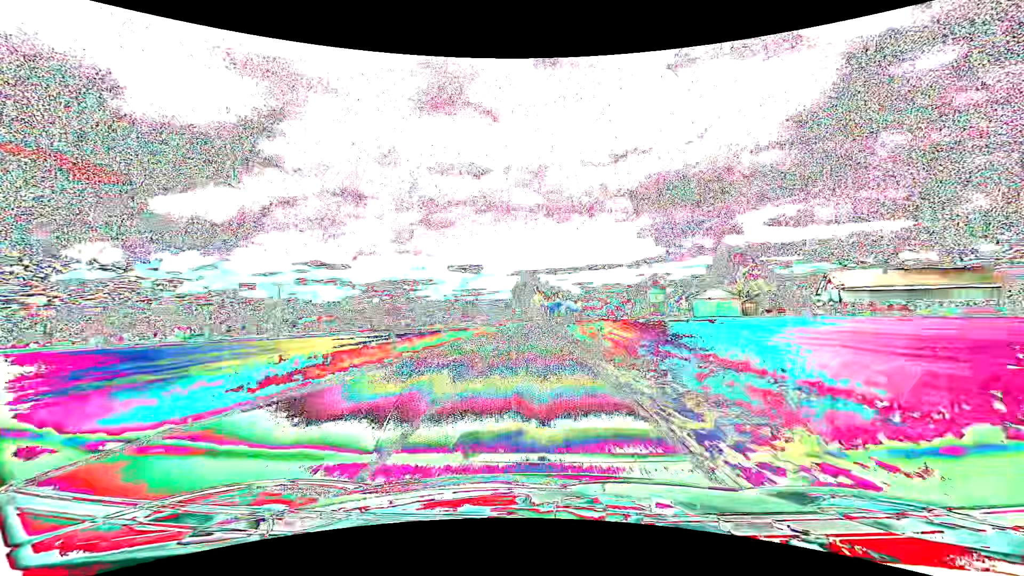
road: tertiary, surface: asphalt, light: Day
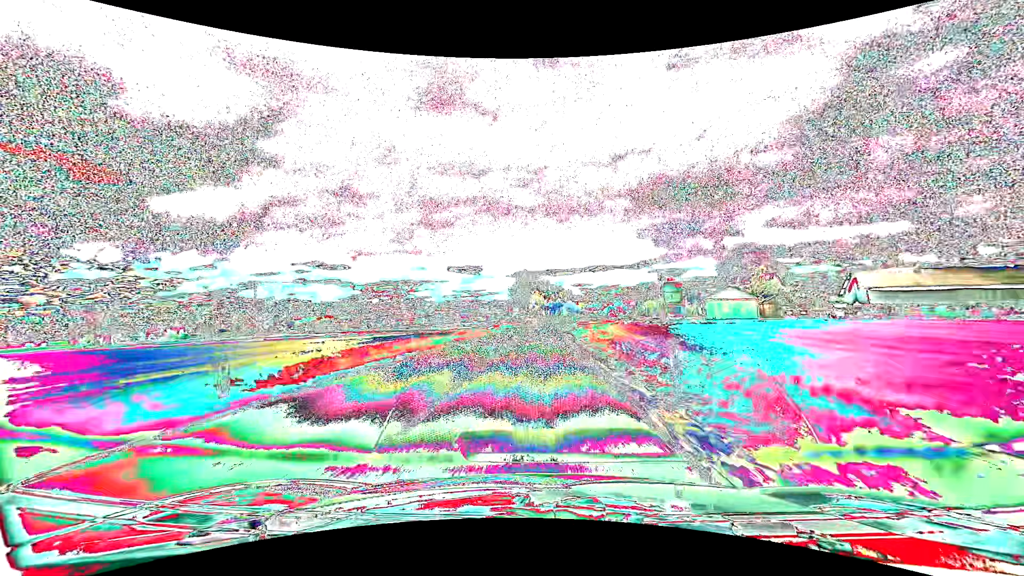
(0.0, +10.3) m; 0°
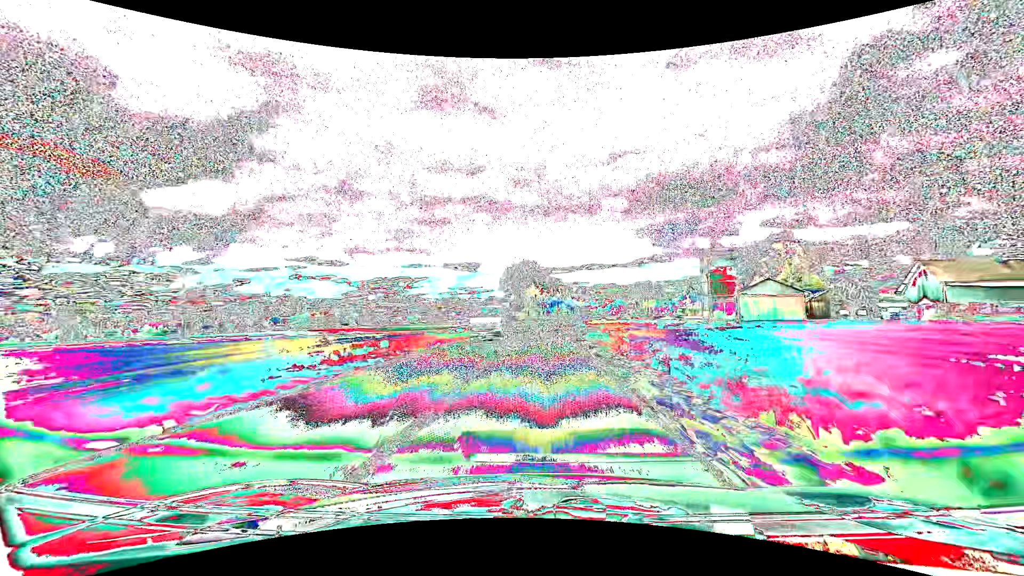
(0.0, +22.0) m; 0°
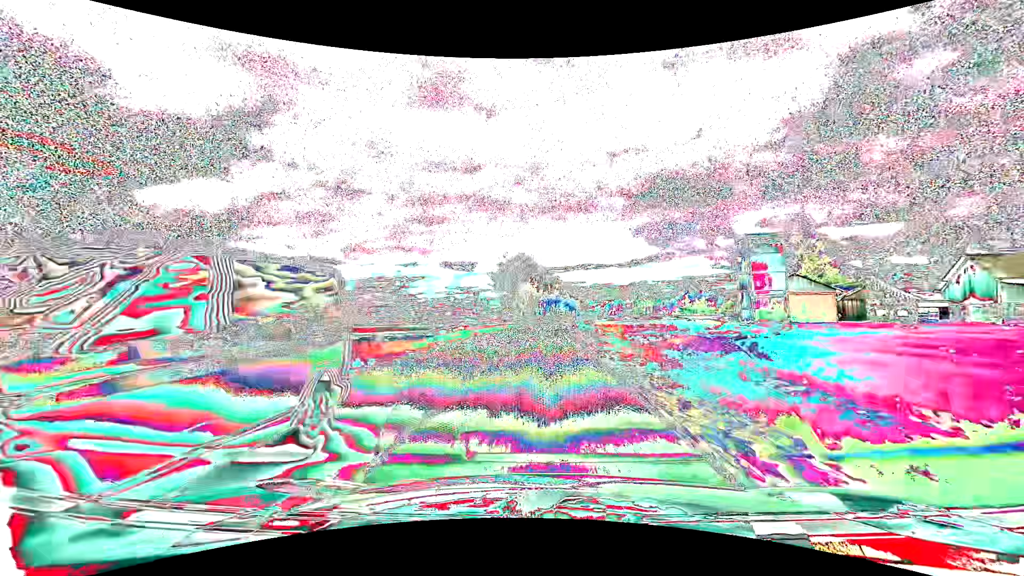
(0.0, +11.6) m; 0°
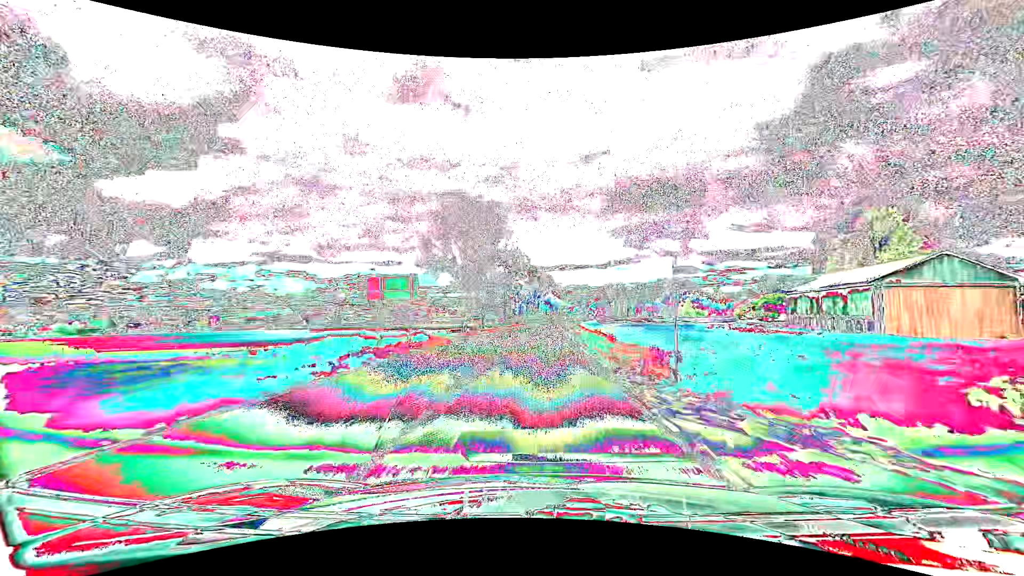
(+0.7, +37.2) m; +3°
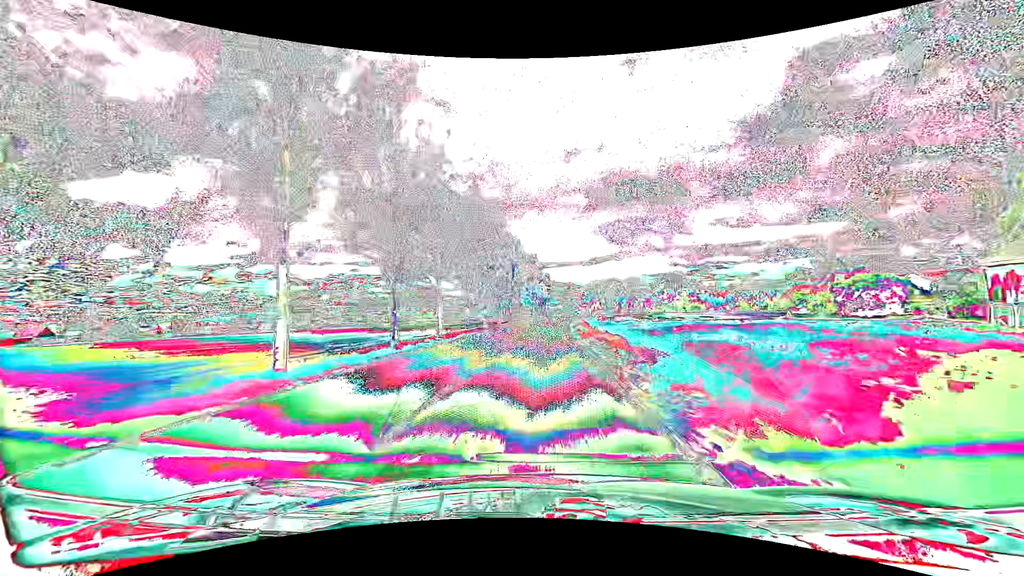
(+0.8, +40.7) m; +2°
